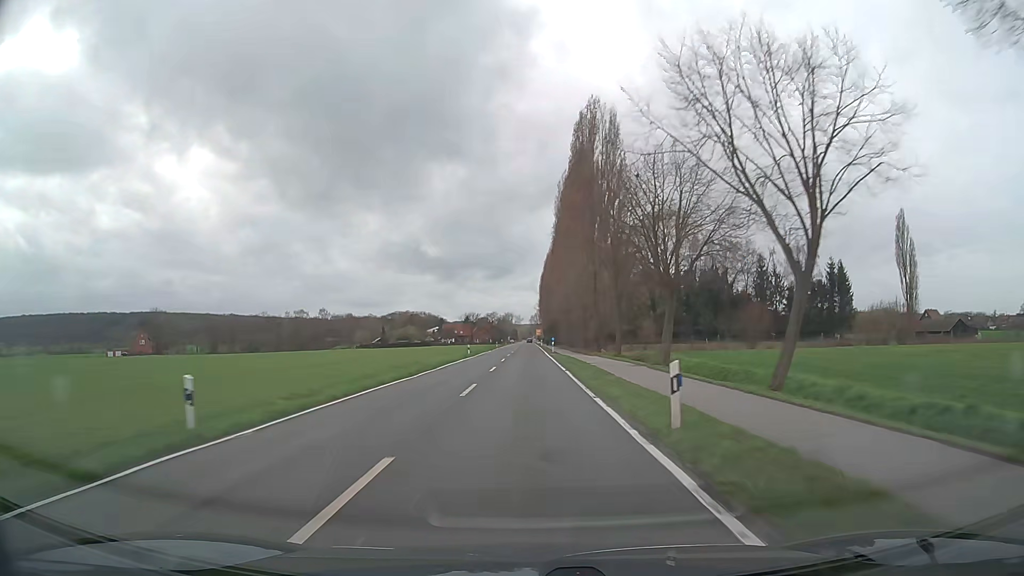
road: secondary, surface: asphalt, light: Day
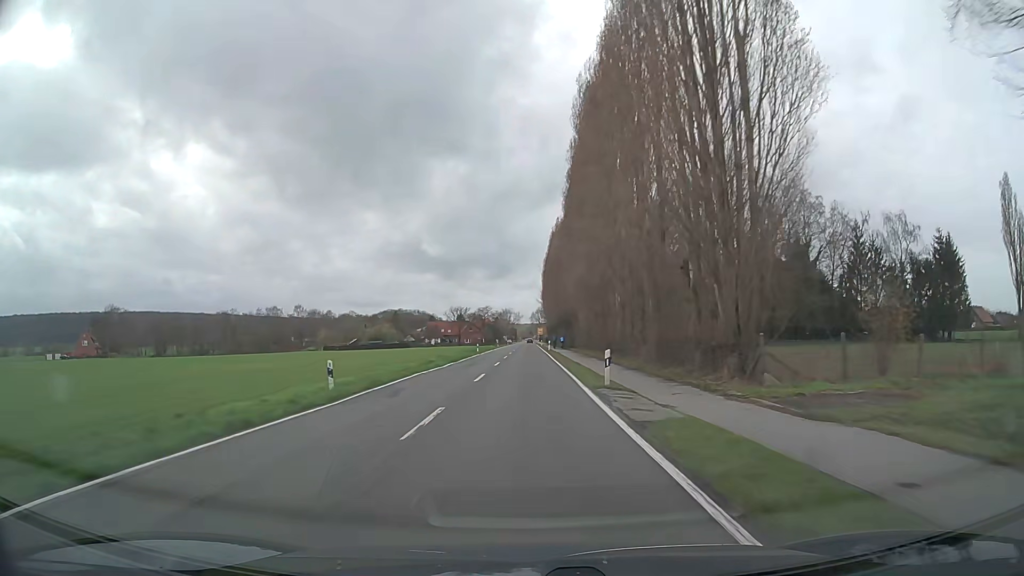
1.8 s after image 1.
(0.0, +42.4) m; 0°
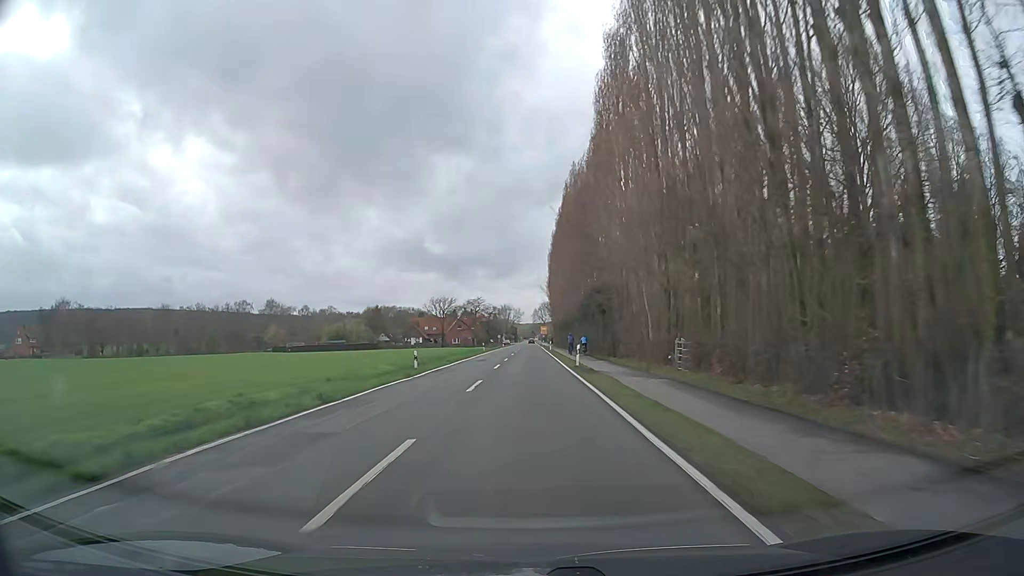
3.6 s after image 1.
(-0.1, +40.1) m; 0°
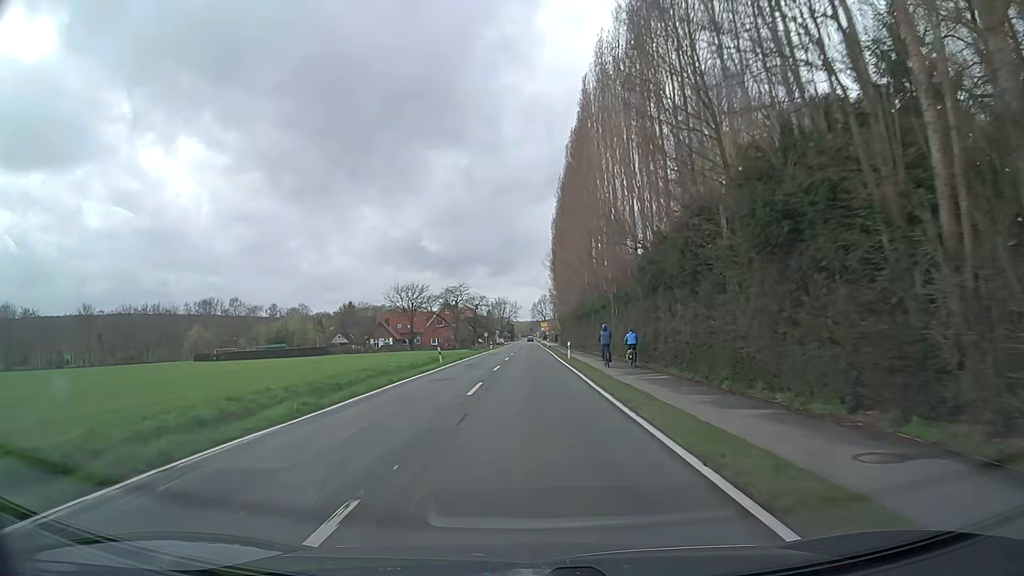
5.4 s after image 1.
(+0.2, +37.2) m; 0°
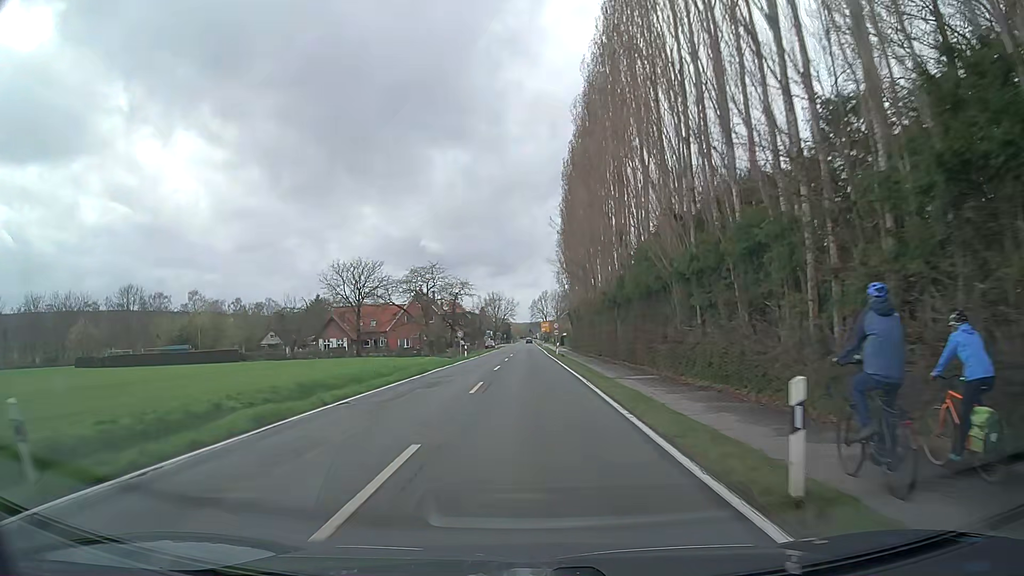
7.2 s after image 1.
(+0.2, +34.3) m; 0°
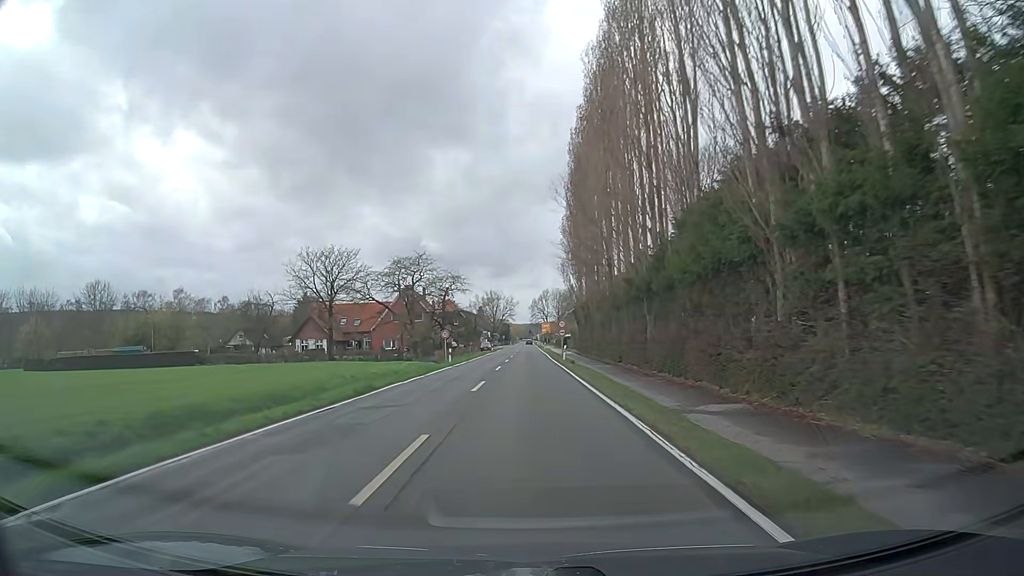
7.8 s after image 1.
(0.0, +11.0) m; 0°
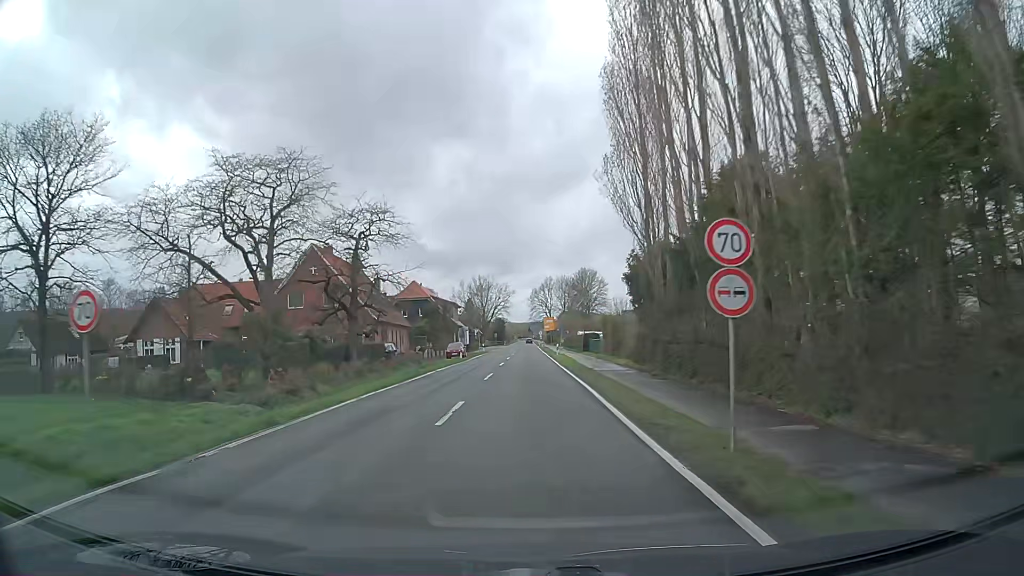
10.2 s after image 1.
(0.0, +42.6) m; 0°
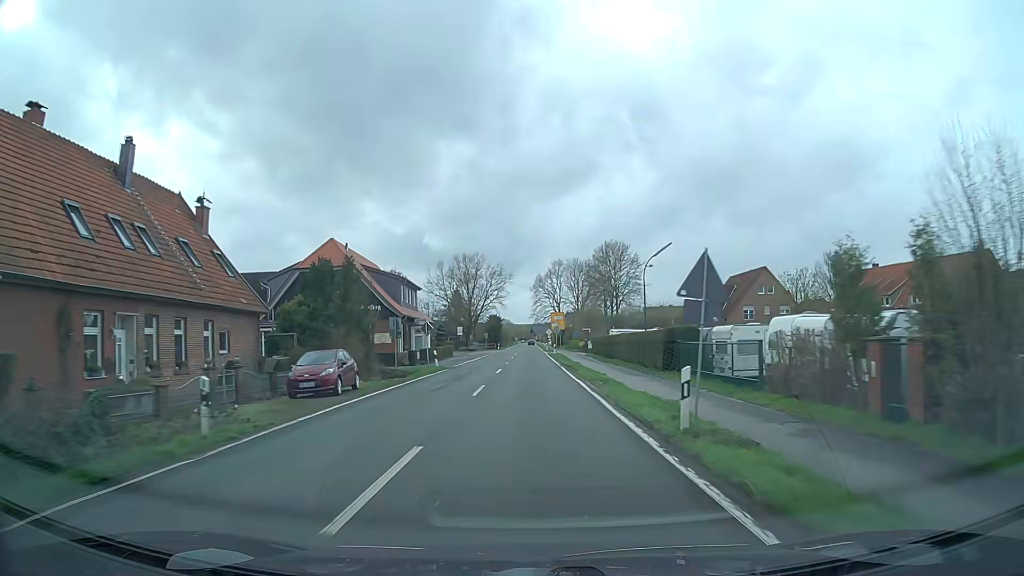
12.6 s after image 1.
(-0.2, +42.0) m; 0°
(0, +10) (0, +20) (0, +30) (0, +40) (0, +50) (0, +60) (0, +70) (0, +80) (0, +90) (0, +100) m
